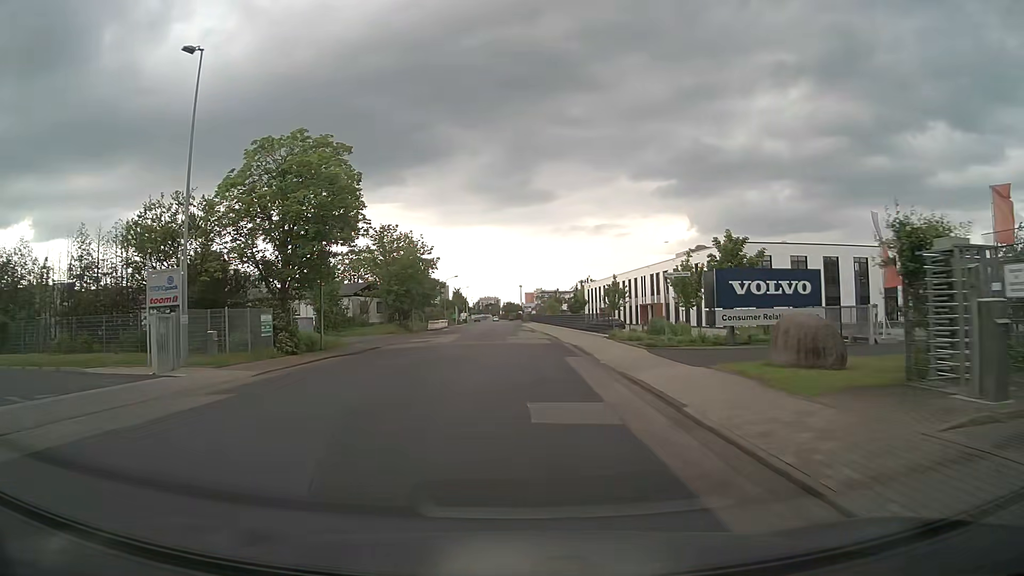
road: unclassified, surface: asphalt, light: Day
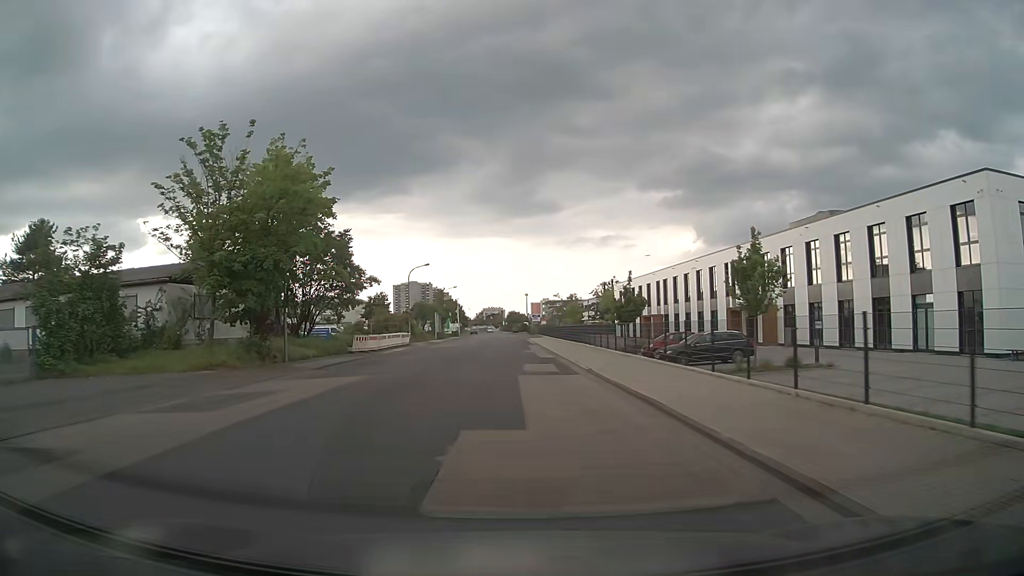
(0.0, +37.7) m; 0°
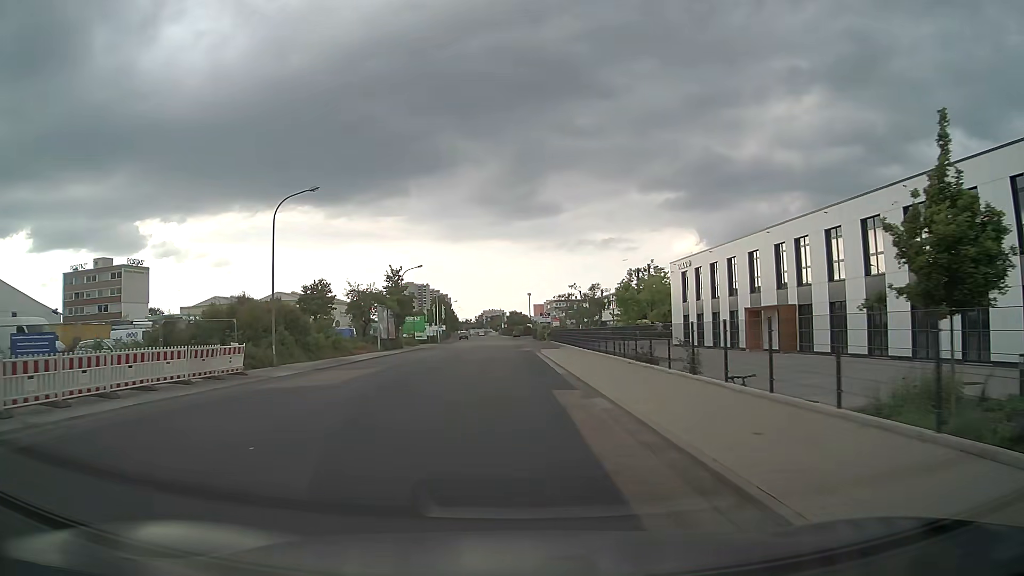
(0.0, +37.9) m; 0°
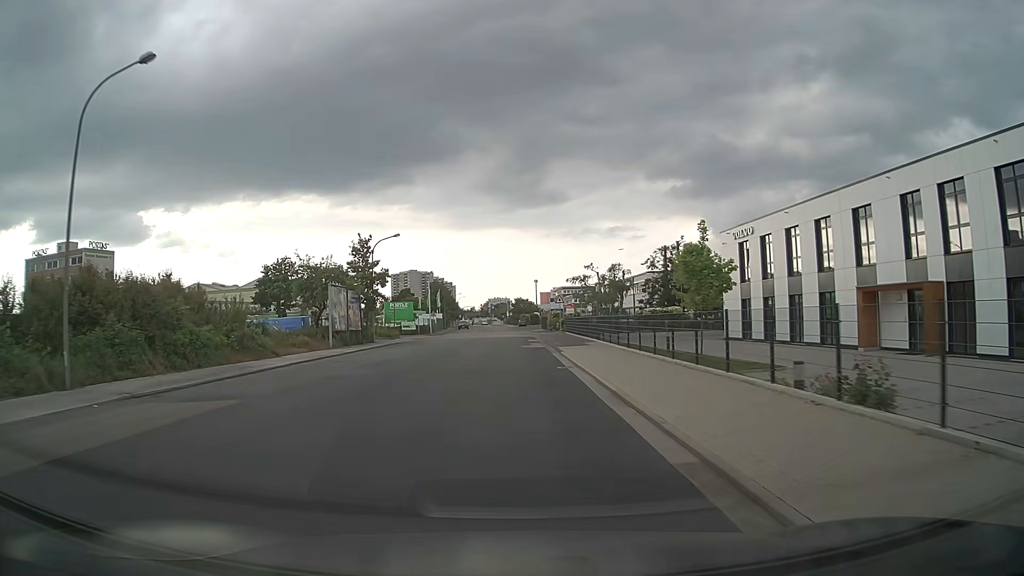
(0.0, +15.2) m; 0°
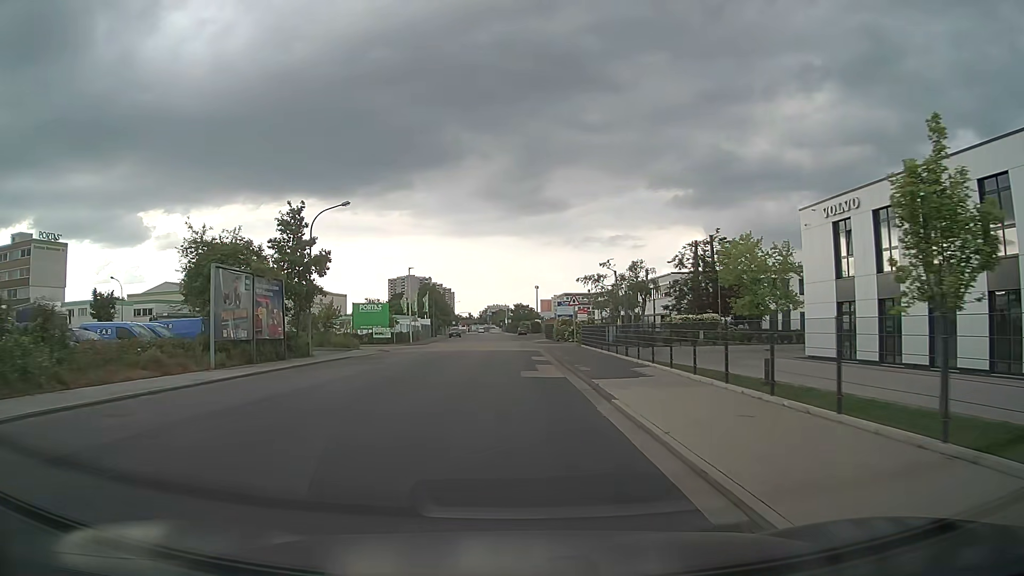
(0.0, +15.2) m; 0°
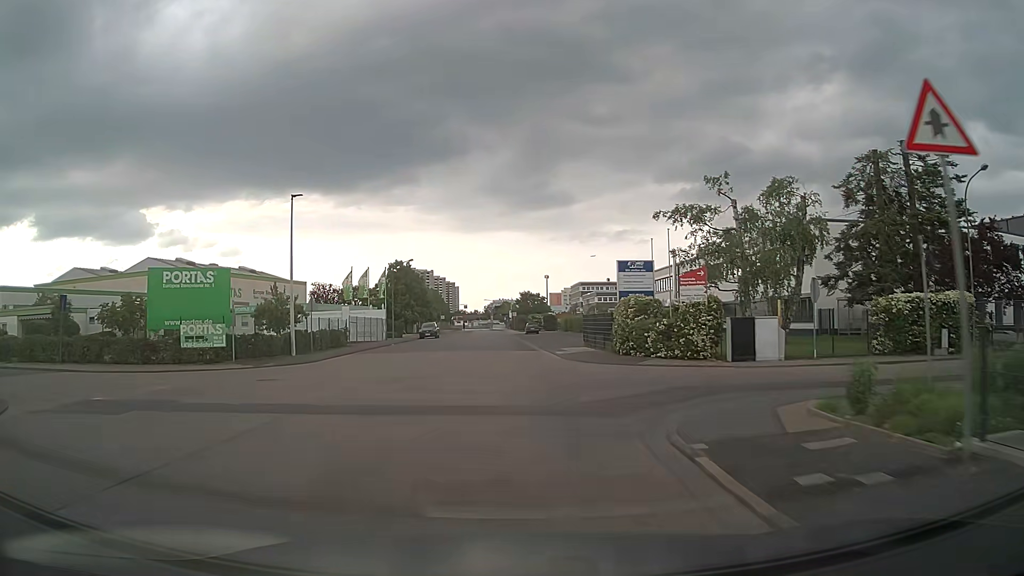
(+0.2, +38.1) m; -1°
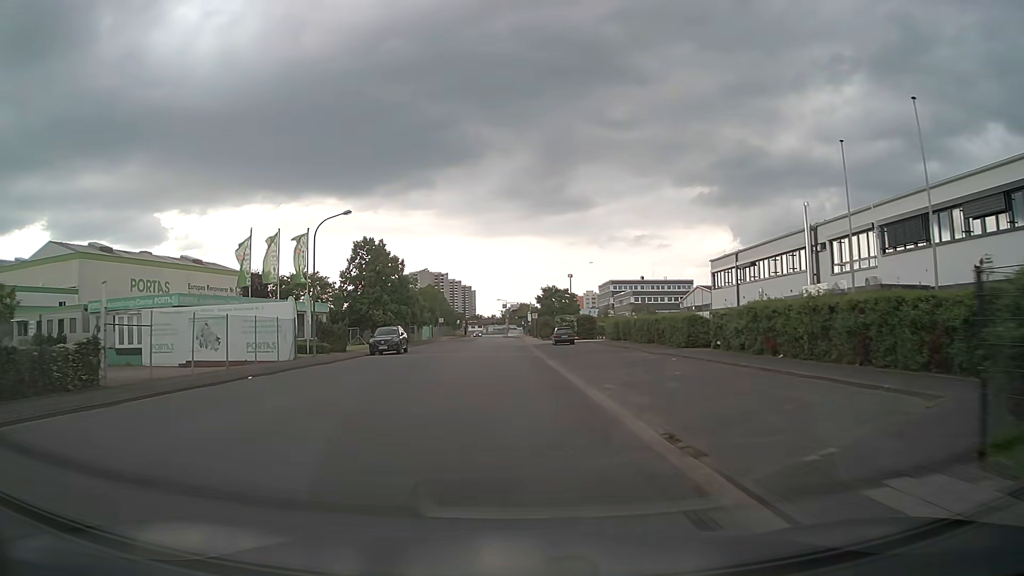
(-0.2, +30.5) m; -2°
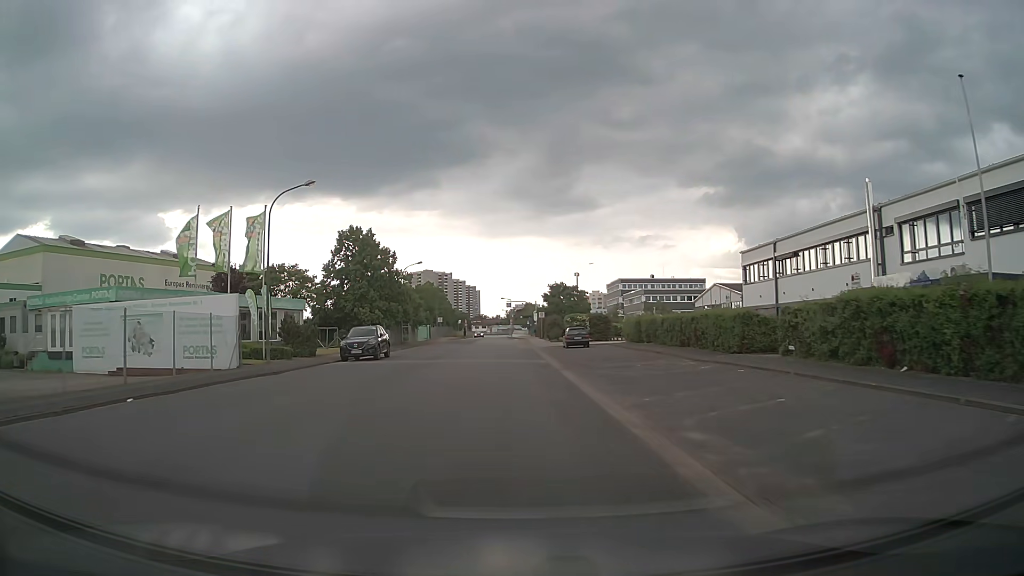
(0.0, +7.6) m; 0°
(0, +10) (0, +20) (0, +30) (0, +40) (0, +50) (0, +60) (-1, +70) (-2, +80) (-3, +90) (-3, +100) m
